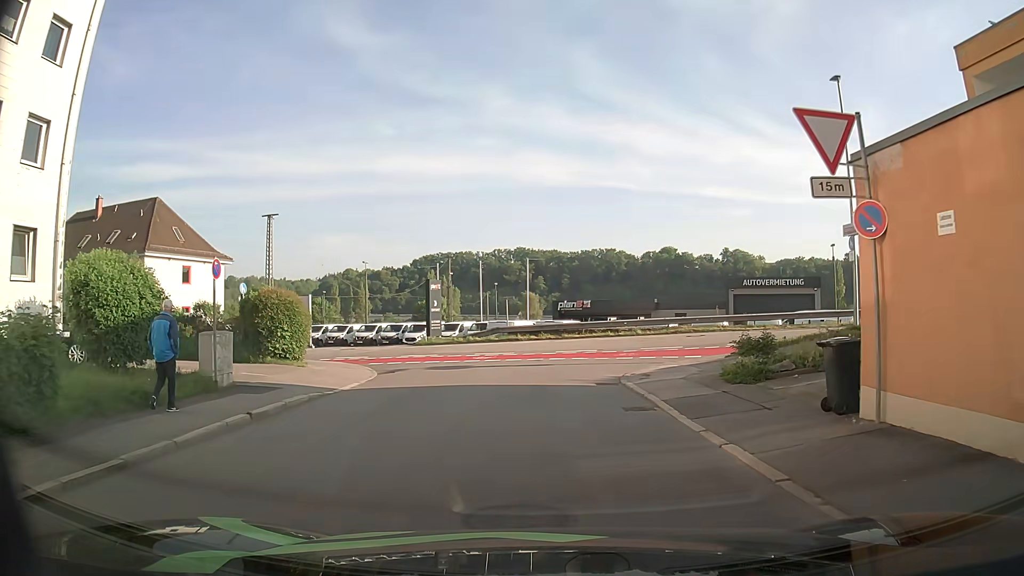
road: residential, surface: asphalt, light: Day
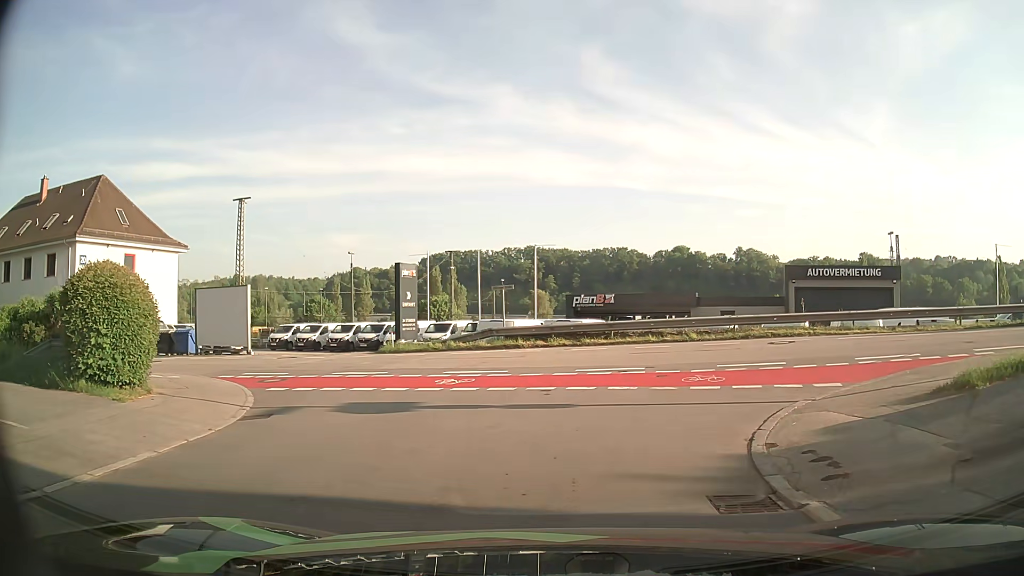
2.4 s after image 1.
(-0.2, +9.5) m; -1°
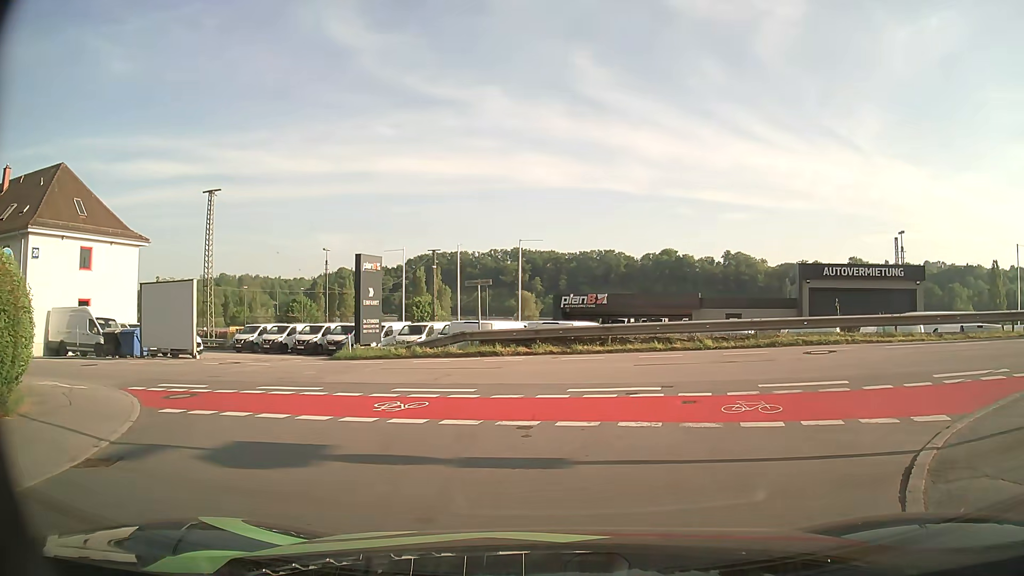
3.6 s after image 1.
(0.0, +3.8) m; 0°
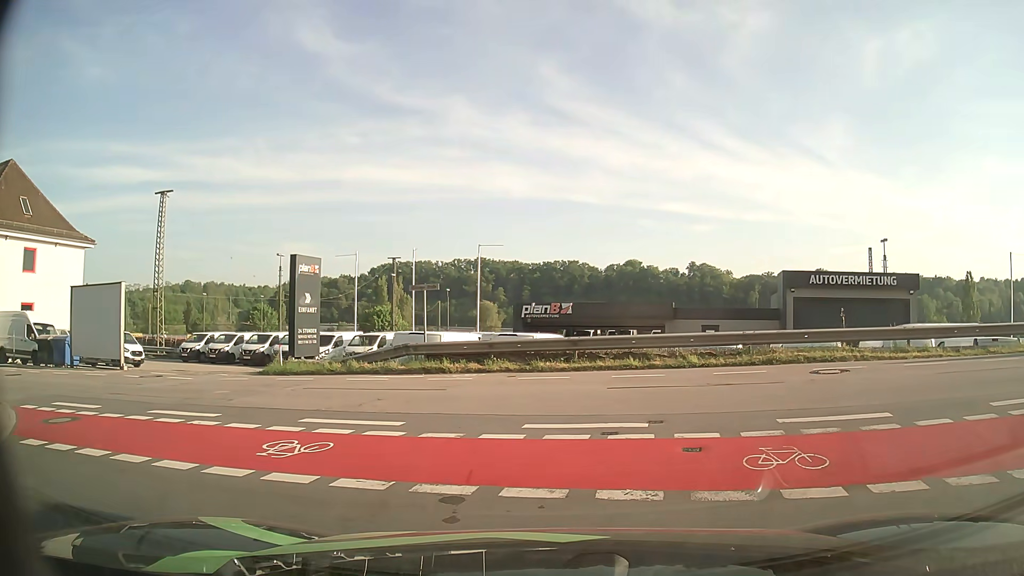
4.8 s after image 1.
(+0.1, +2.7) m; +4°
